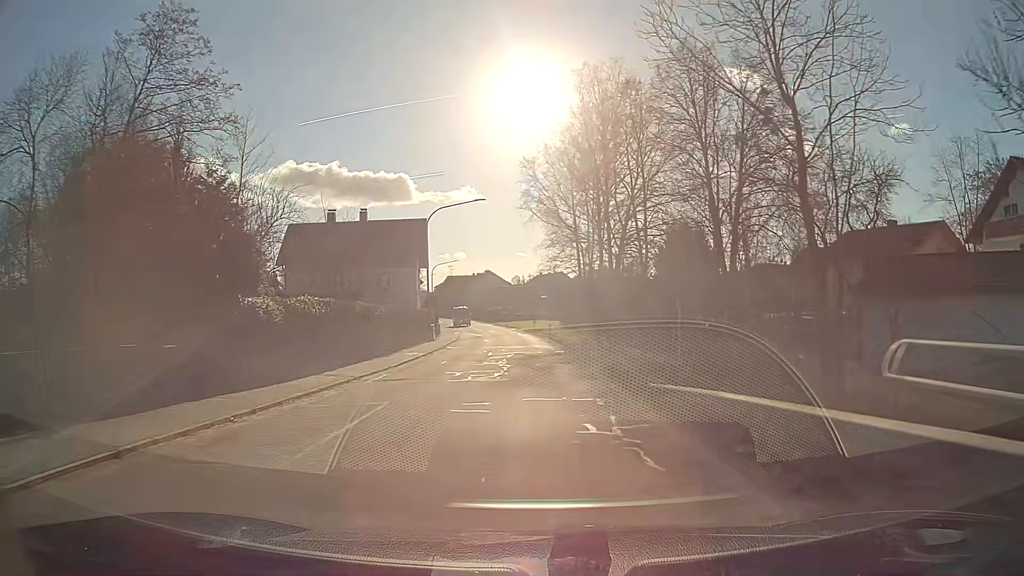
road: tertiary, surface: asphalt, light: Day
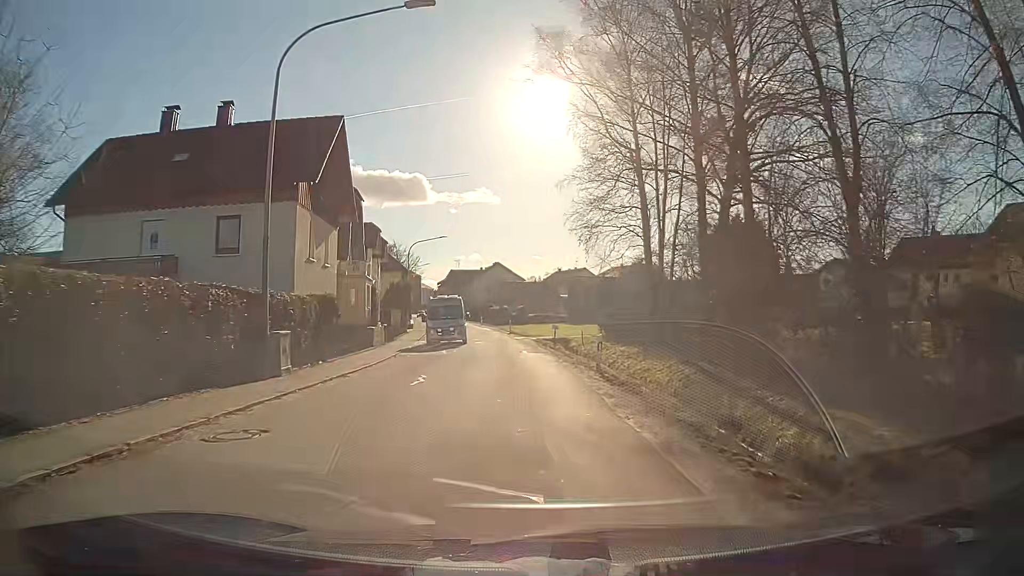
(-0.3, +28.7) m; -2°
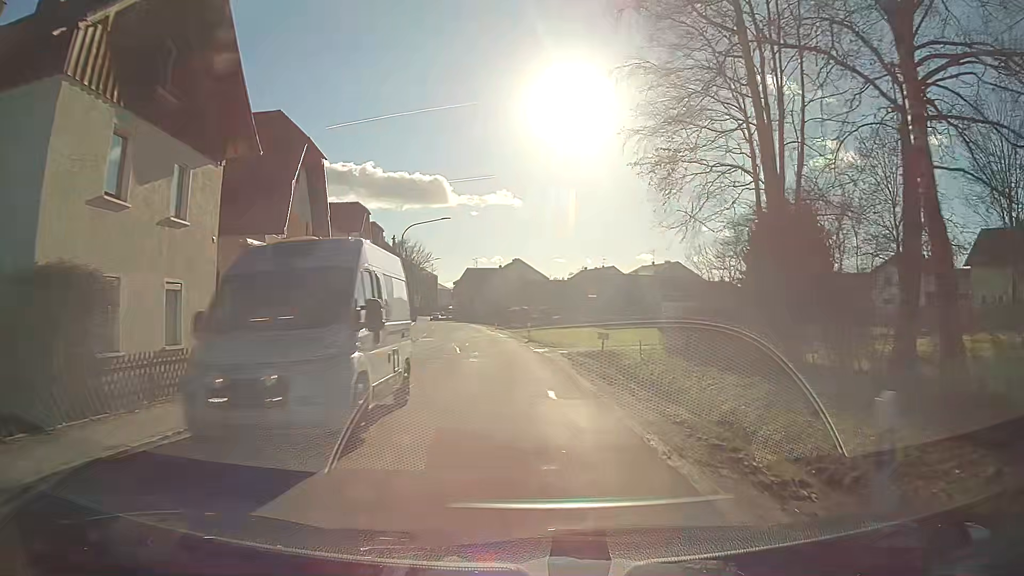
(-0.3, +14.1) m; -2°
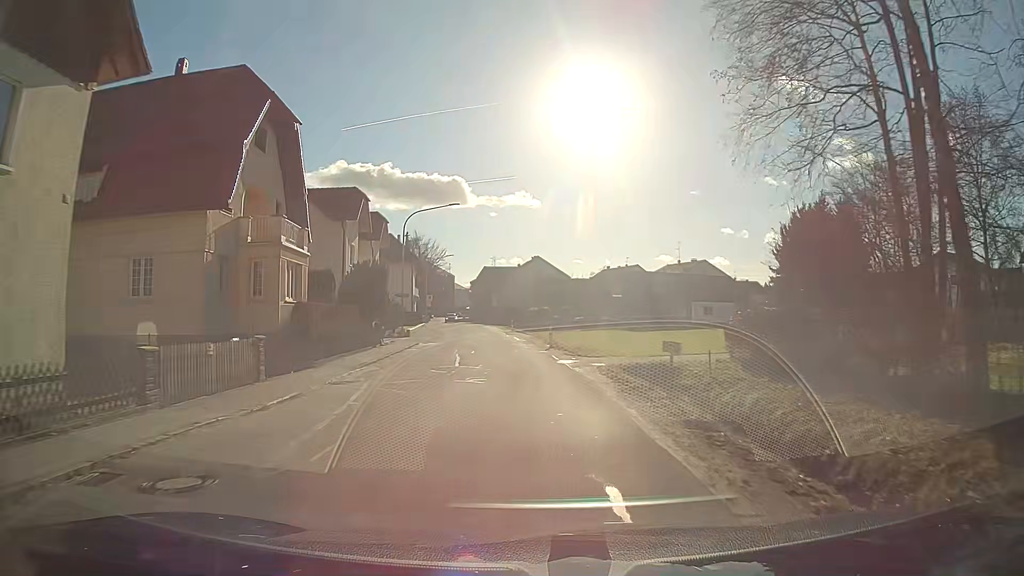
(-0.1, +7.1) m; -1°
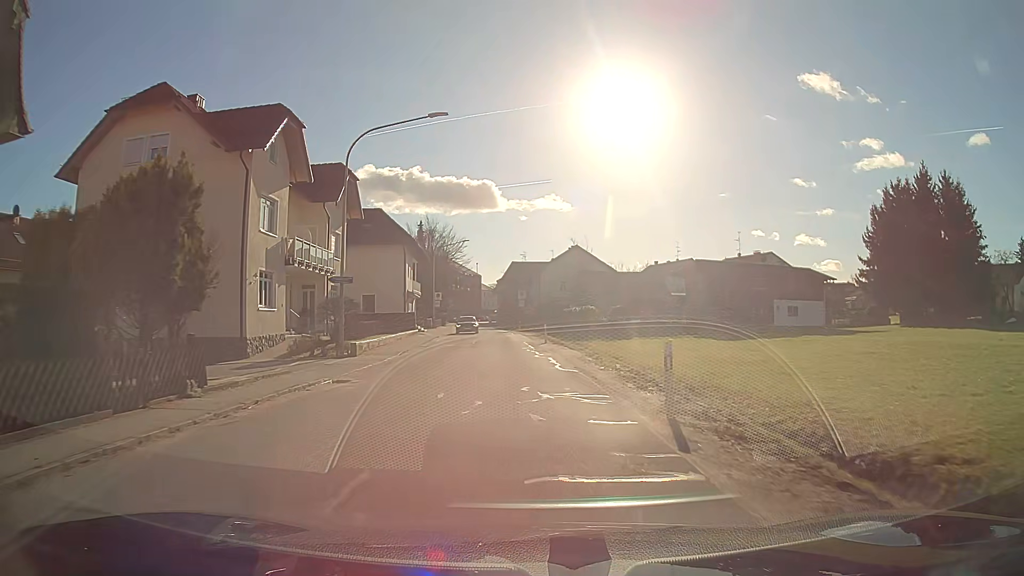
(-0.6, +21.8) m; -3°
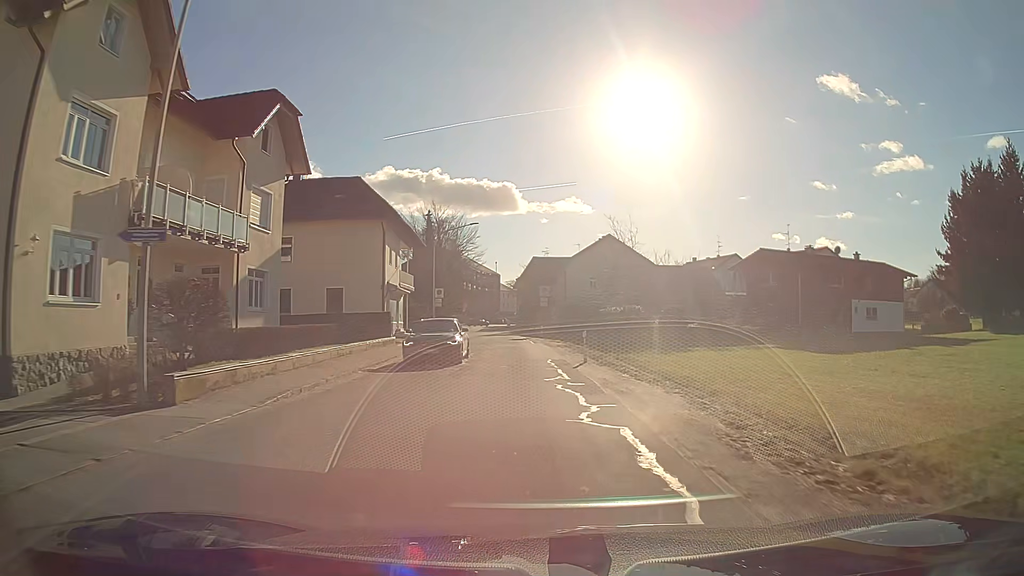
(-0.2, +14.9) m; -2°
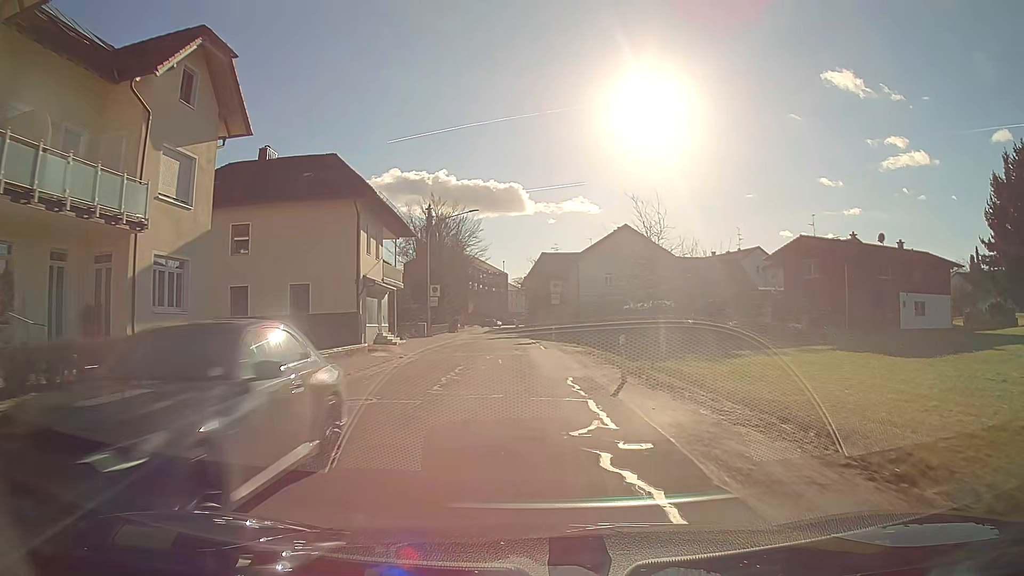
(-0.1, +7.6) m; -1°
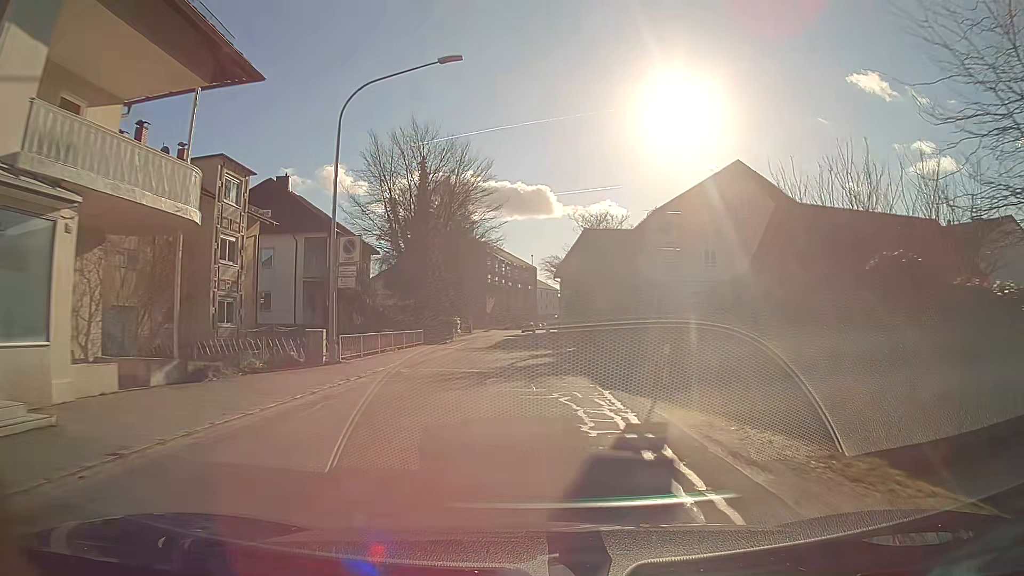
(-0.7, +30.7) m; -2°
(0, +10) (0, +20) (0, +30) (0, +40) (0, +50) (0, +60) (-1, +70) (-1, +80) (-1, +90) (0, +100) m
